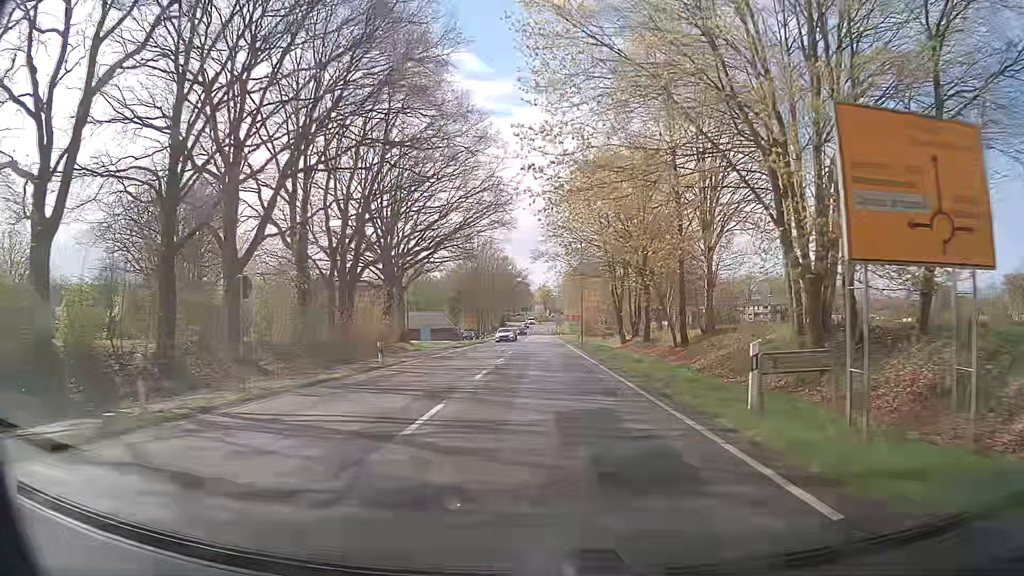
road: primary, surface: asphalt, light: Day
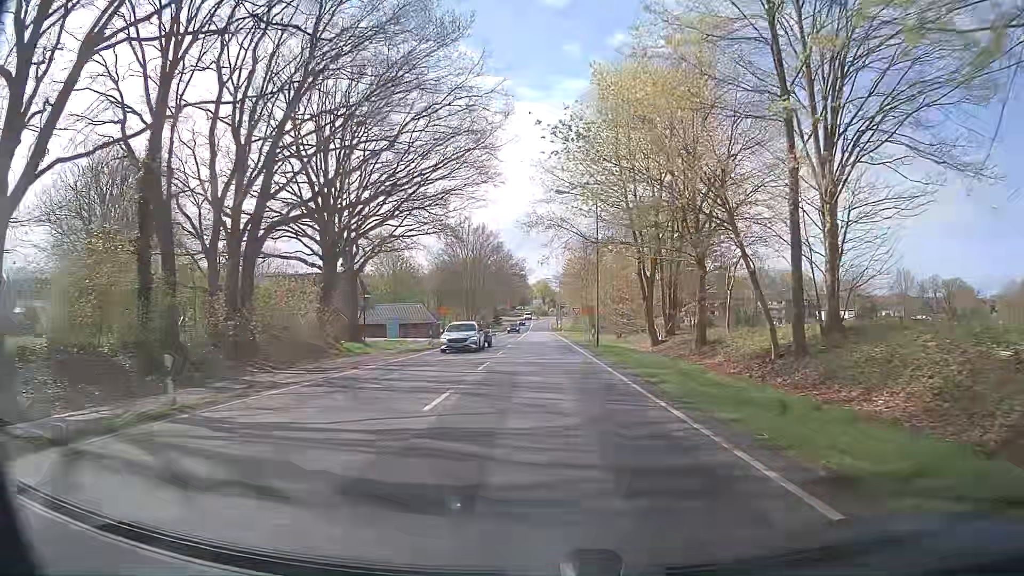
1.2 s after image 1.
(-0.1, +16.9) m; 0°
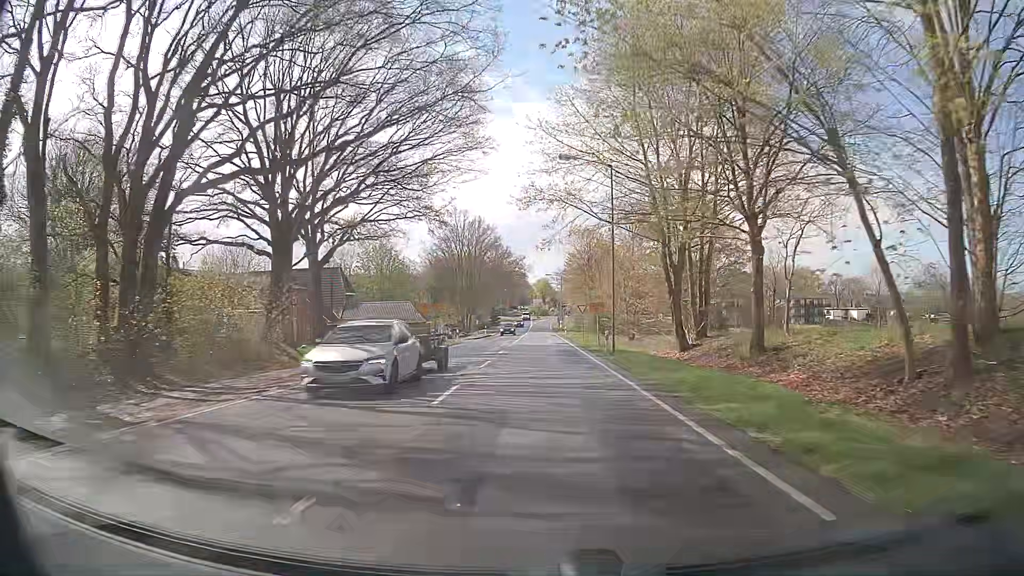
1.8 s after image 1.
(0.0, +8.4) m; 0°
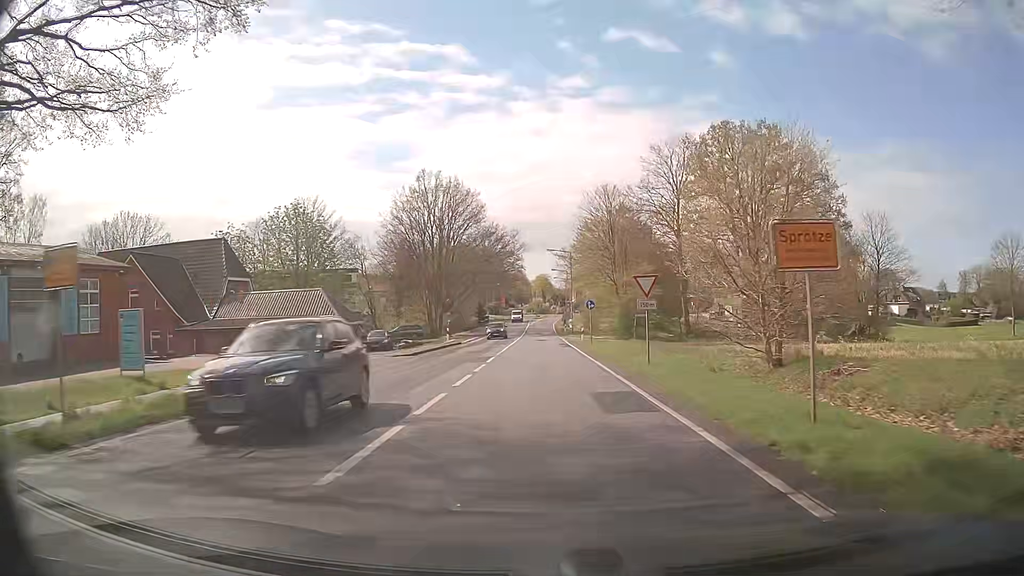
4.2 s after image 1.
(-0.3, +33.5) m; 0°
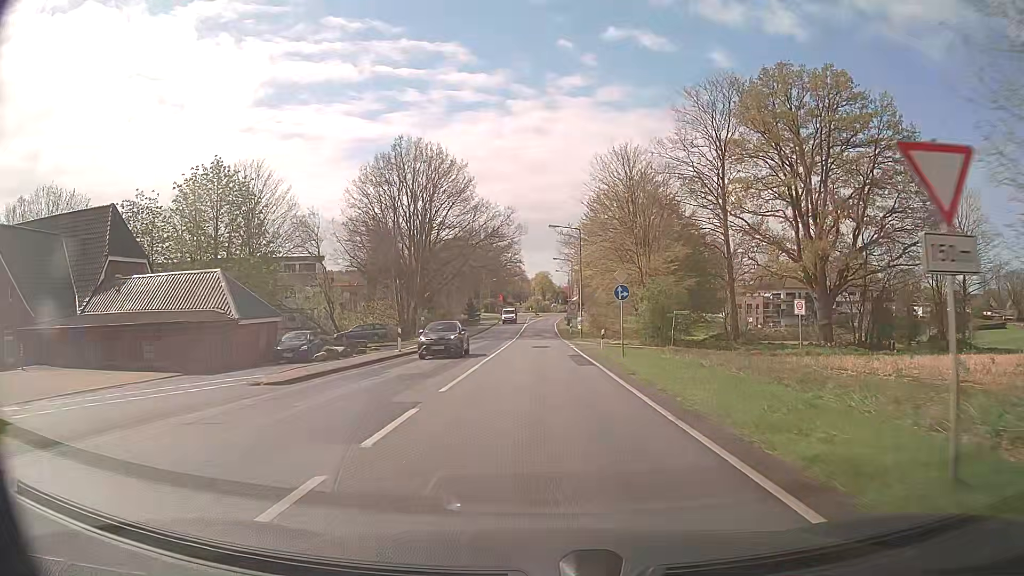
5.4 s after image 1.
(0.0, +16.5) m; 0°
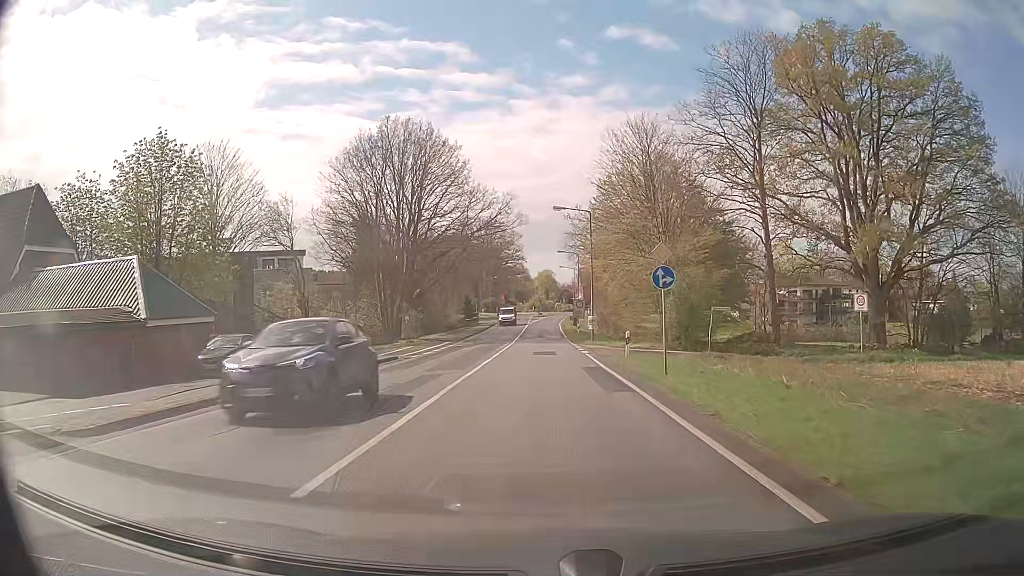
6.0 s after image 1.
(0.0, +8.1) m; 0°
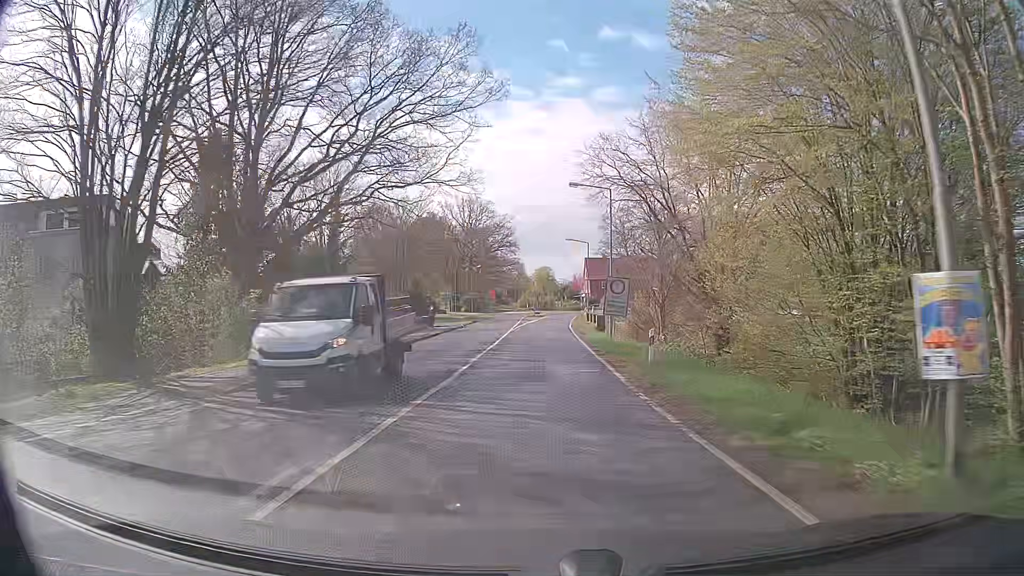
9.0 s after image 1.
(-0.1, +38.6) m; 0°
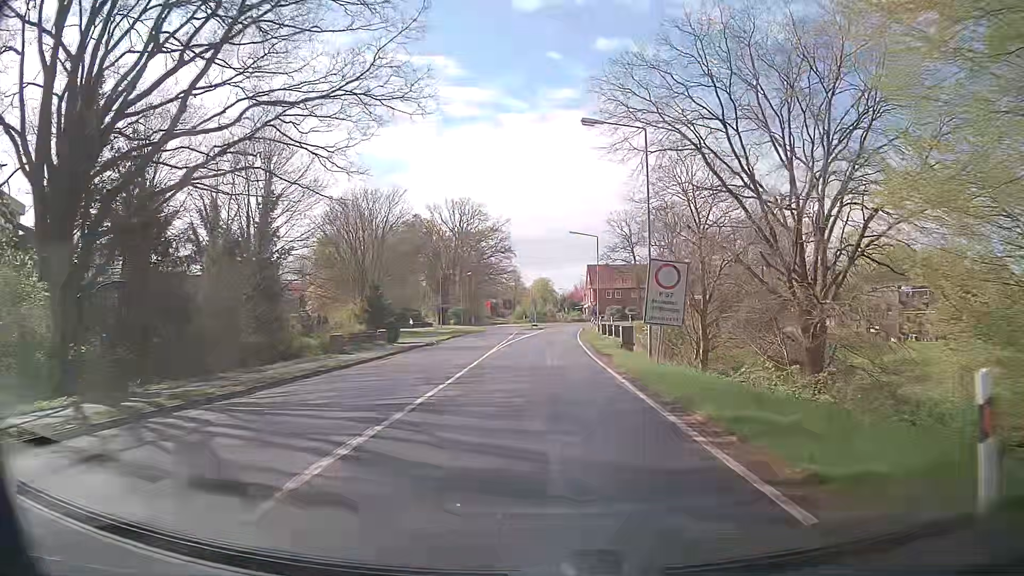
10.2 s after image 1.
(-0.1, +14.4) m; 0°
(0, +10) (0, +20) (0, +30) (0, +40) (+1, +50) (+1, +60) (+2, +70) (+2, +80) (+5, +90) (+9, +98) m
